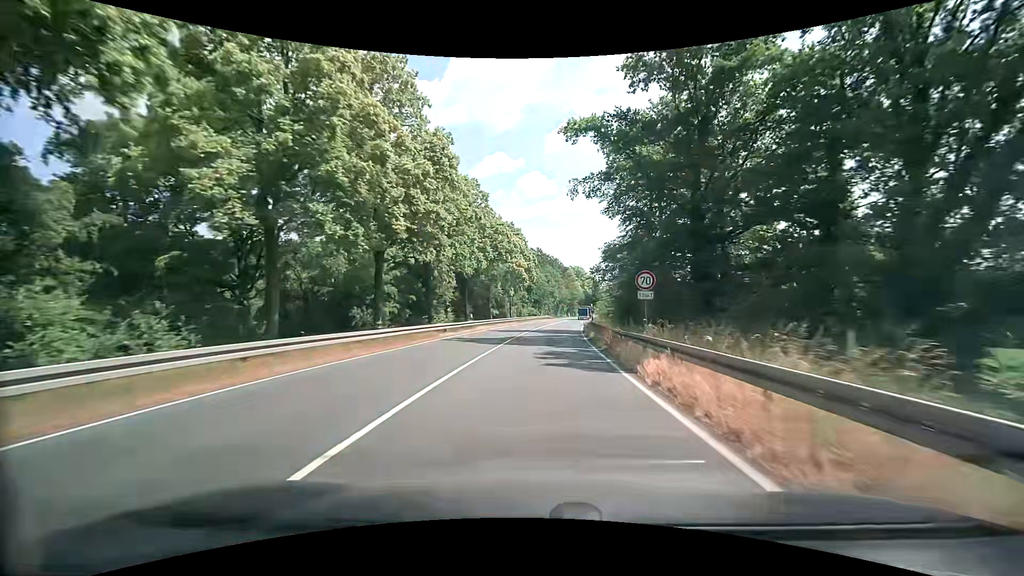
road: primary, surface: asphalt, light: Day
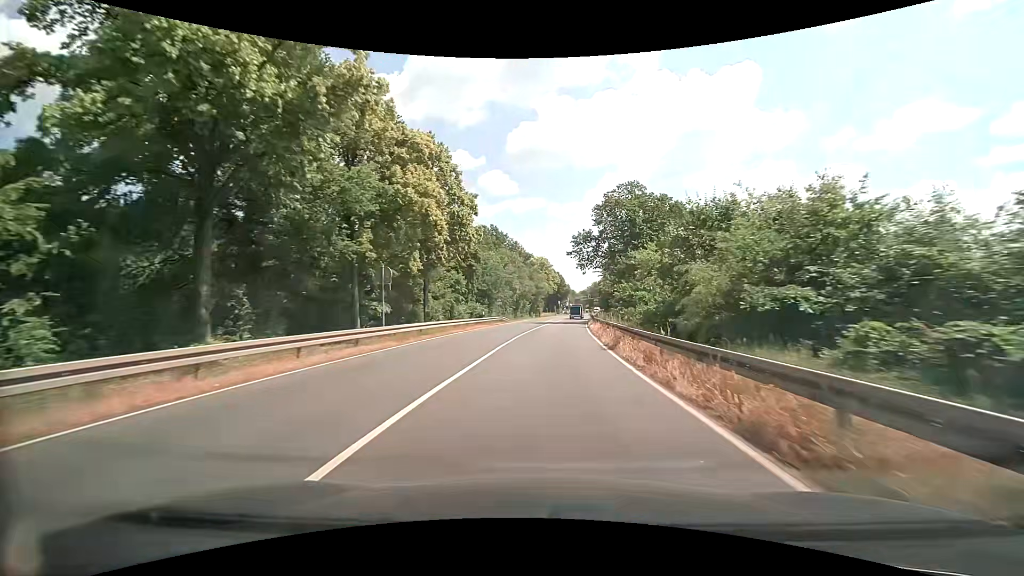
(+1.8, +41.4) m; +5°
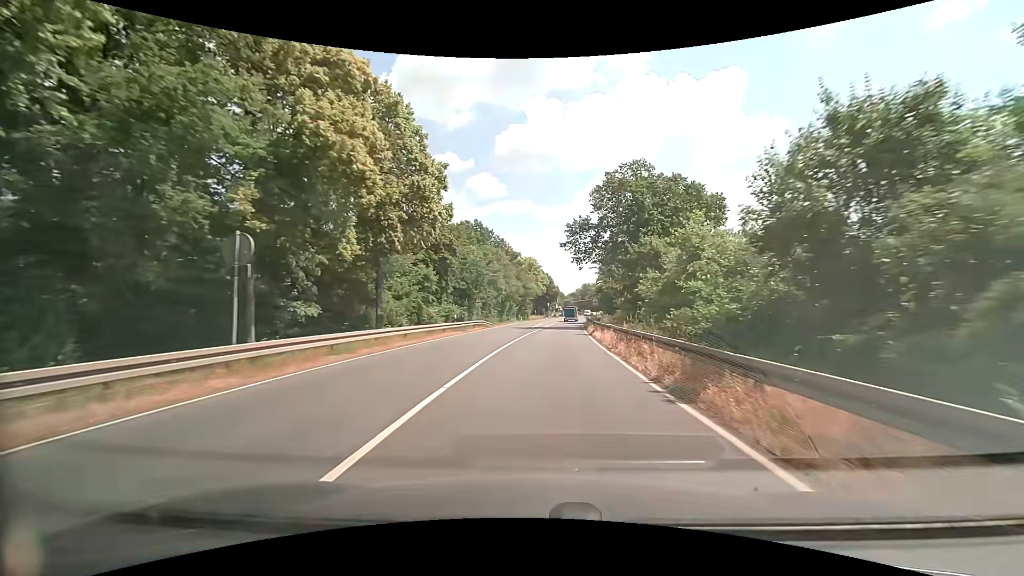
(+0.2, +9.8) m; +1°
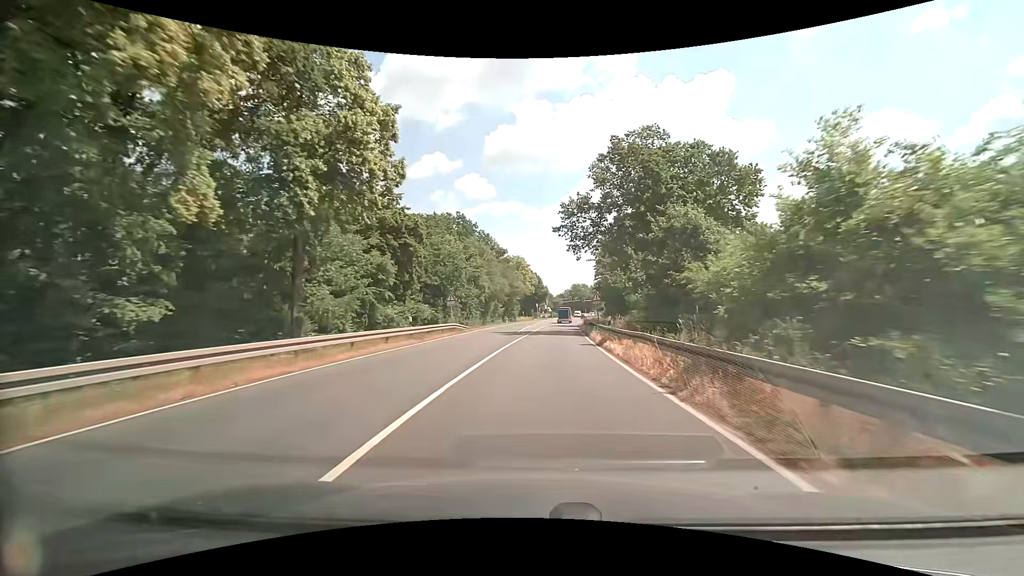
(+0.1, +9.7) m; +2°
(0, +10) (0, +20) (+1, +30) (+1, +40) (+2, +50) (+2, +60) (+2, +70) (+3, +80) (+3, +90) (+3, +100) m
